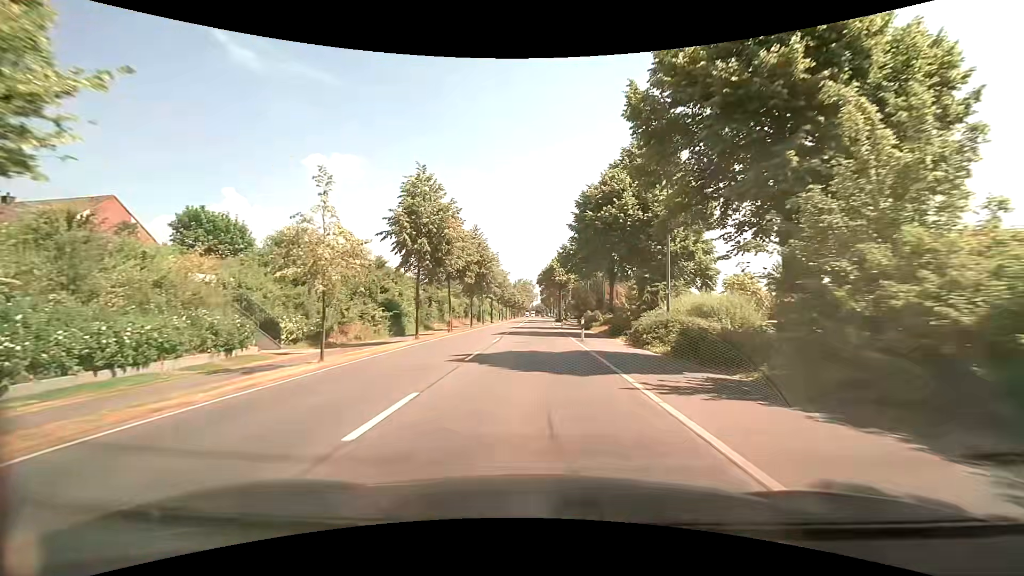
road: secondary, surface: asphalt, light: Day
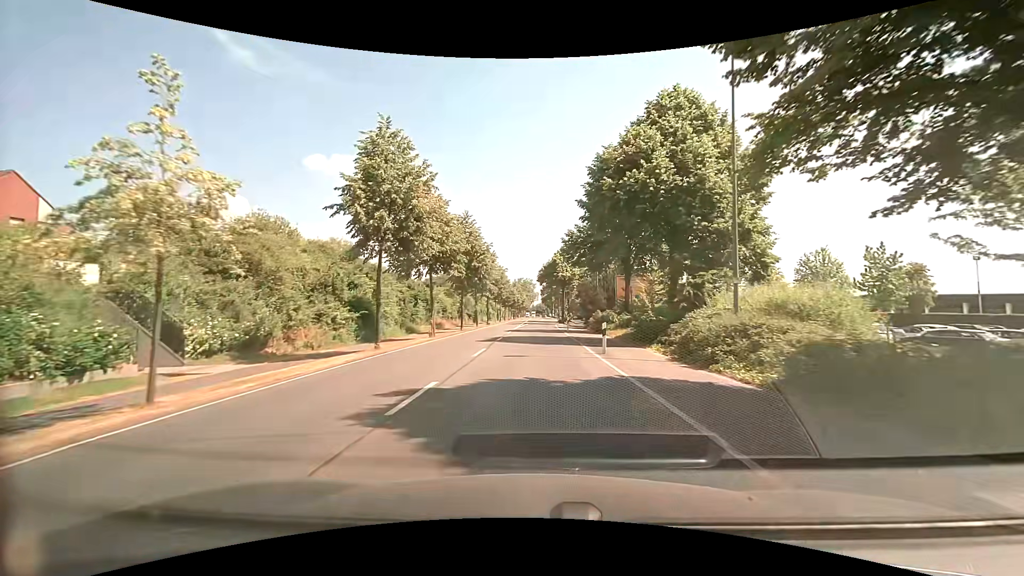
(0.0, +7.6) m; 0°
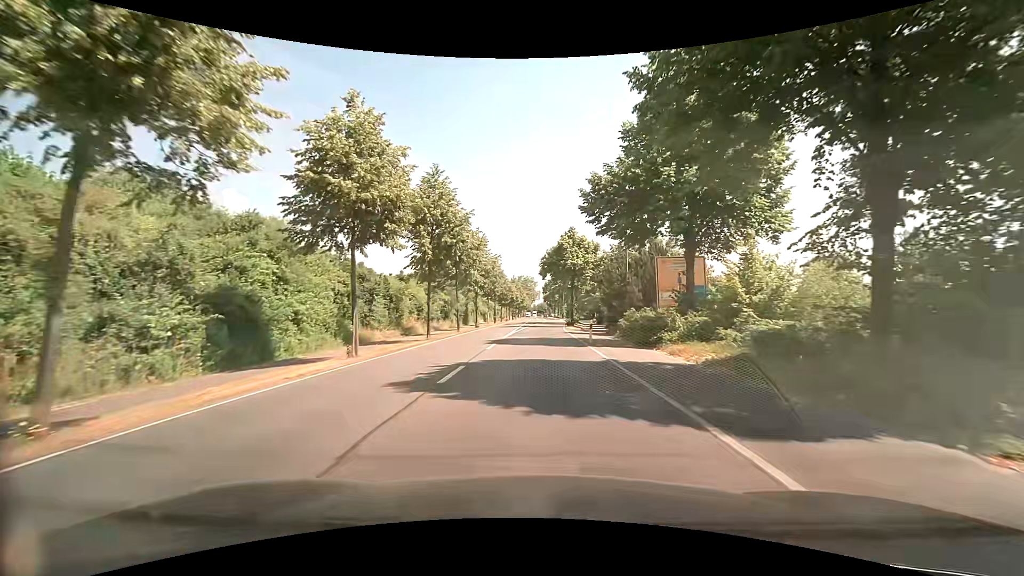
(-0.1, +15.2) m; 0°
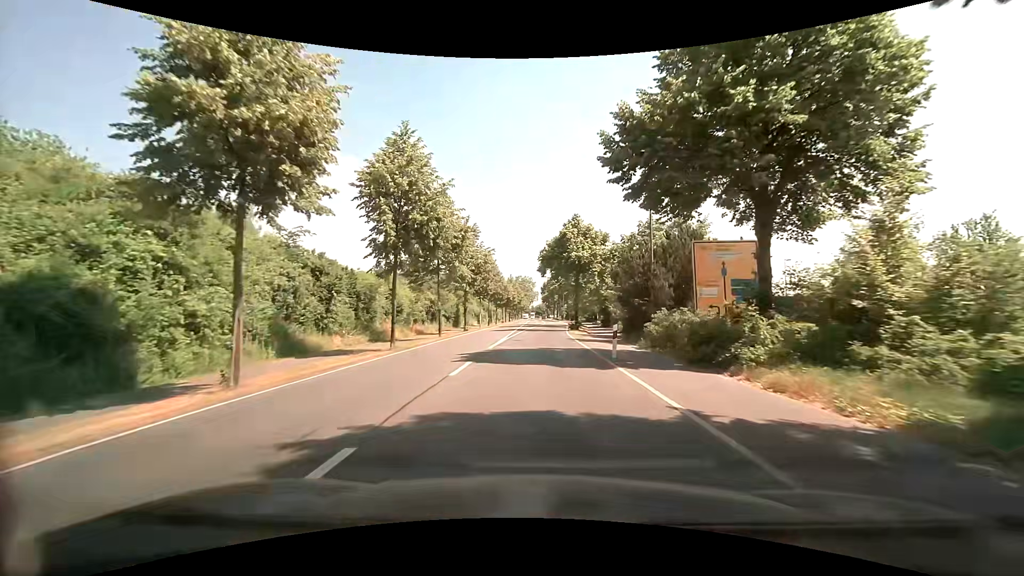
(-0.1, +7.6) m; -1°
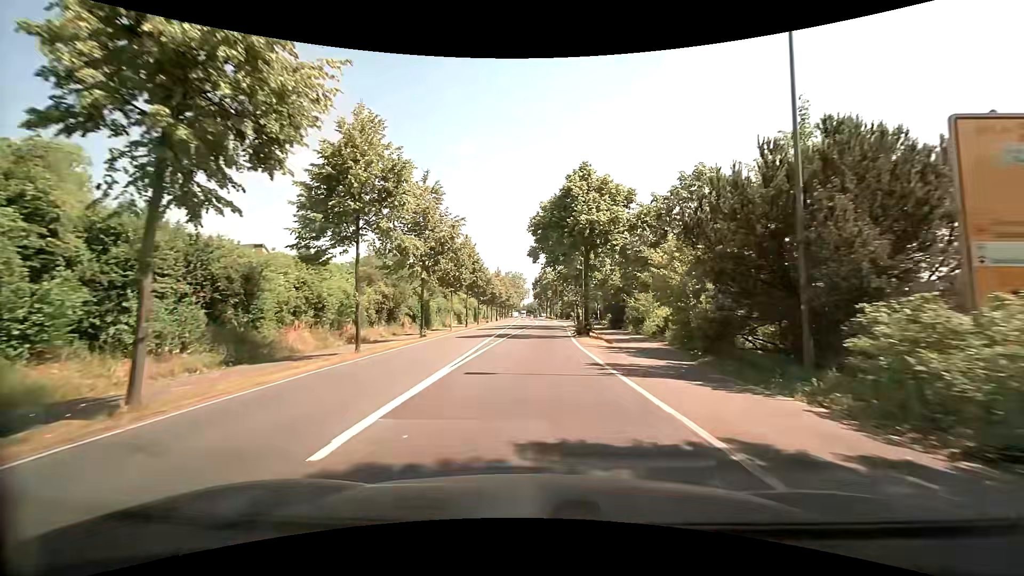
(+0.2, +15.2) m; +1°
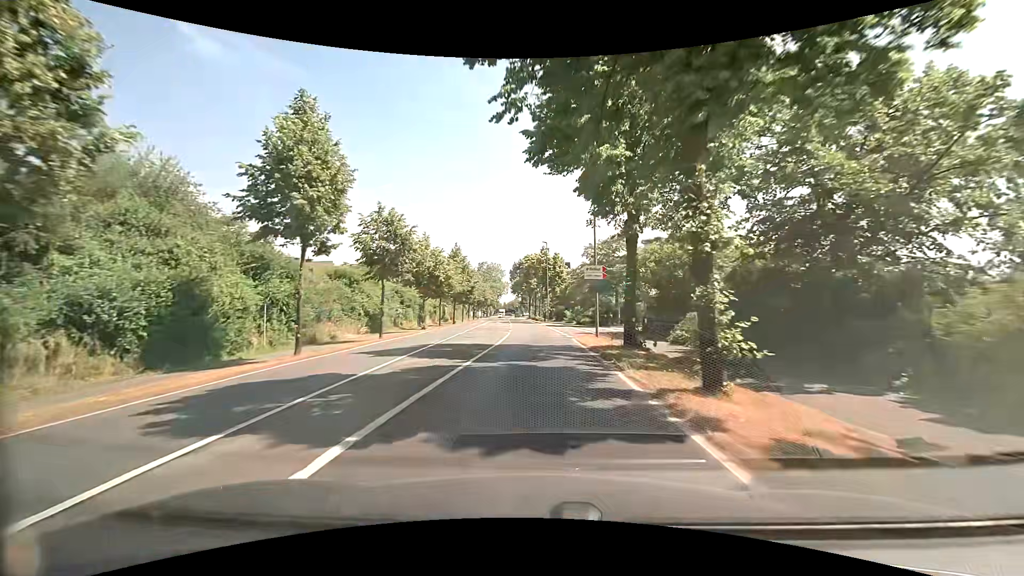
(+0.9, +38.0) m; +3°
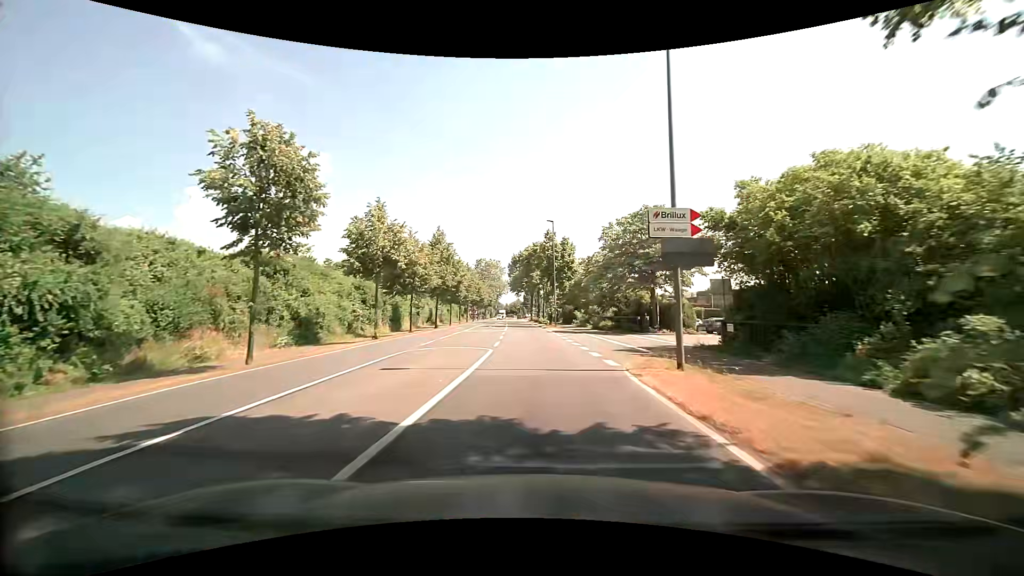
(-0.1, +15.3) m; -1°
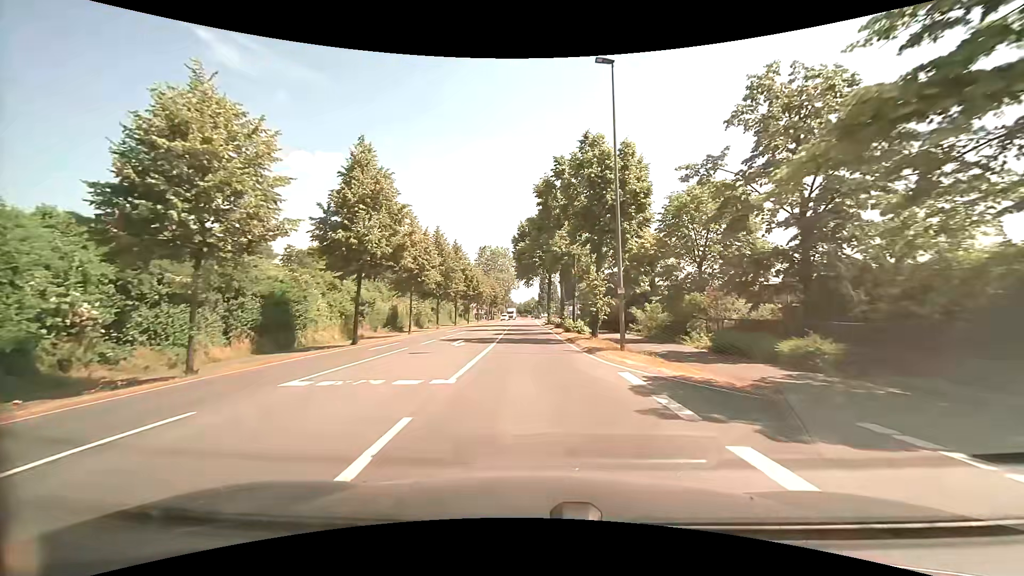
(-0.1, +30.6) m; -1°
(0, +10) (0, +20) (0, +30) (-1, +40) (-1, +50) (-1, +60) (-1, +70) (-1, +80) (-1, +90) (-1, +100) m
